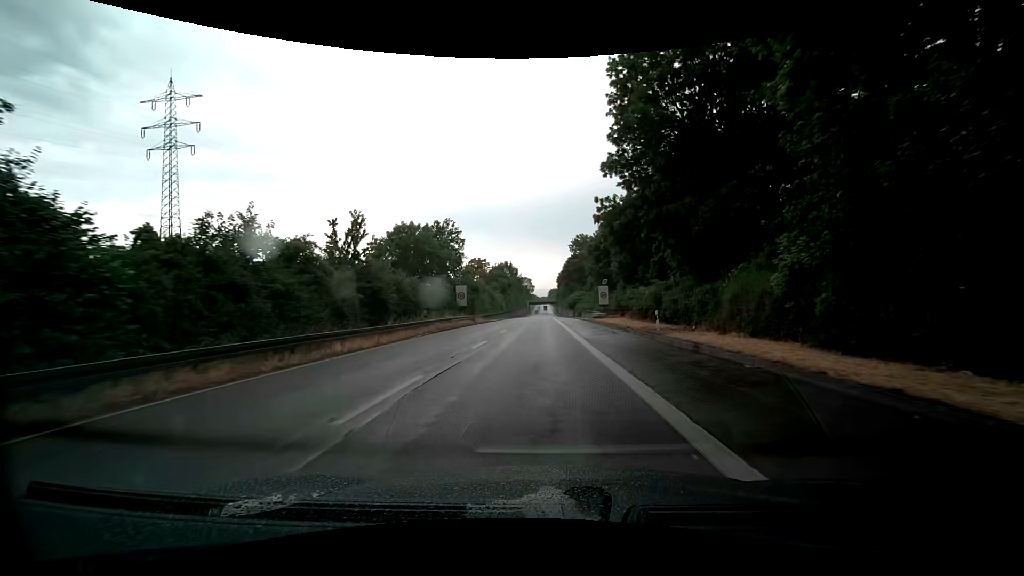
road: trunk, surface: asphalt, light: Day
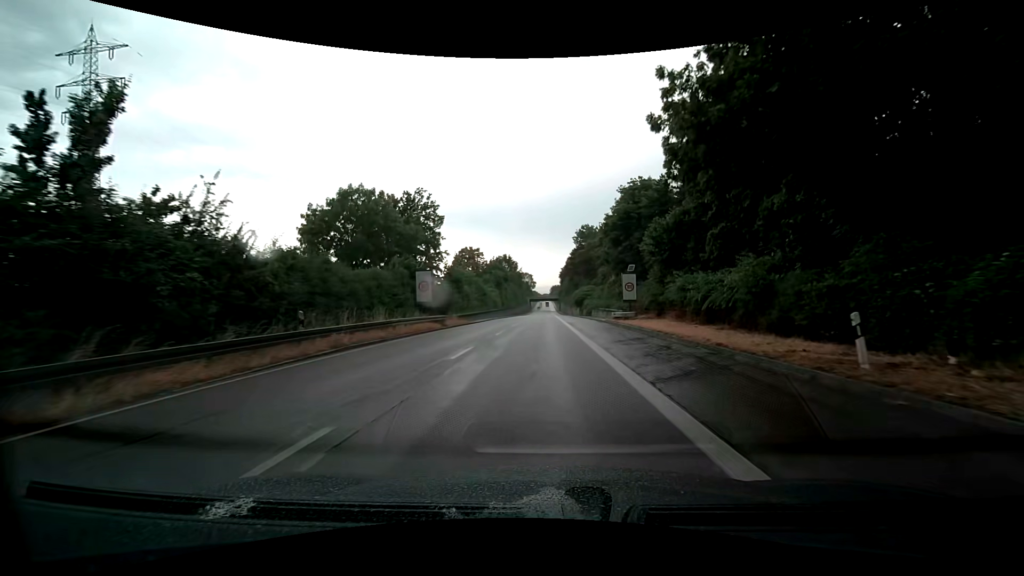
(+0.2, +15.9) m; +1°
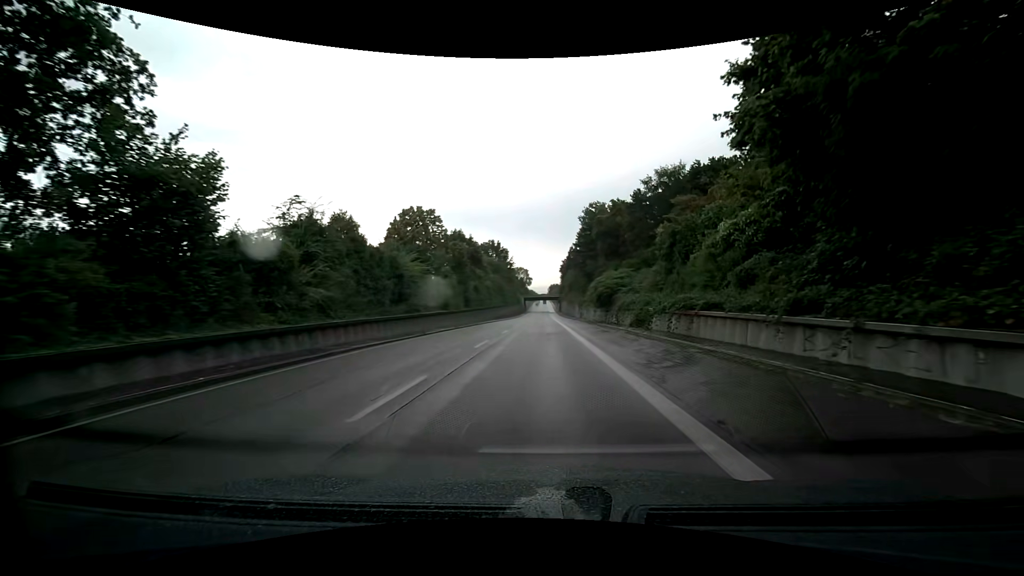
(-0.2, +41.3) m; 0°
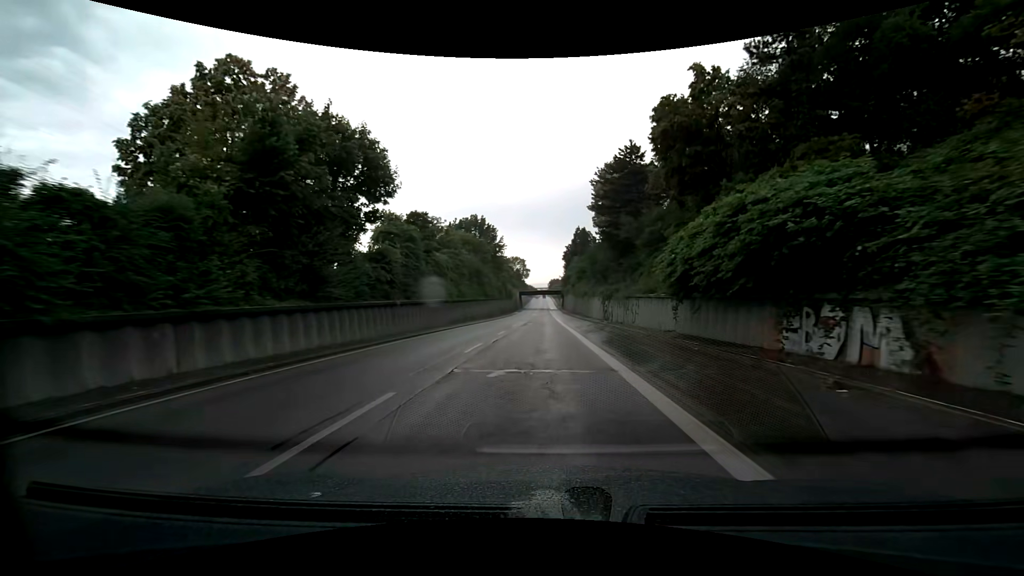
(-0.2, +36.7) m; 0°
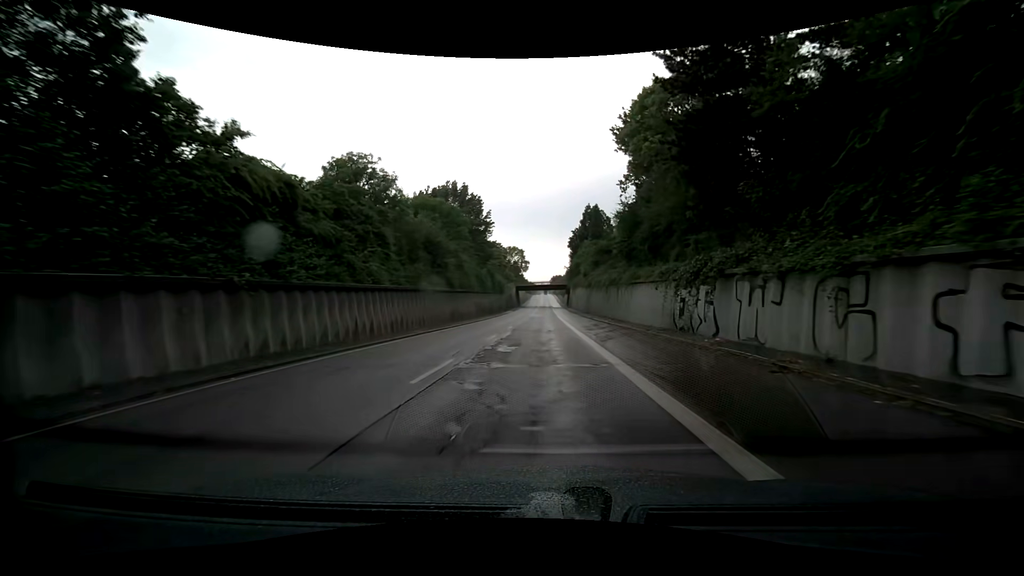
(-0.2, +29.3) m; -1°
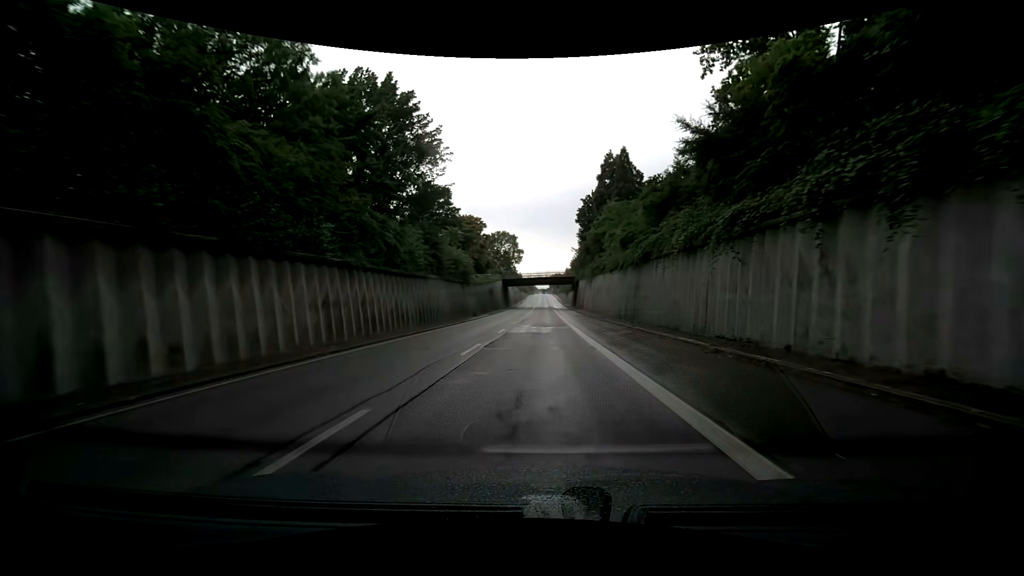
(+0.3, +40.8) m; +2°
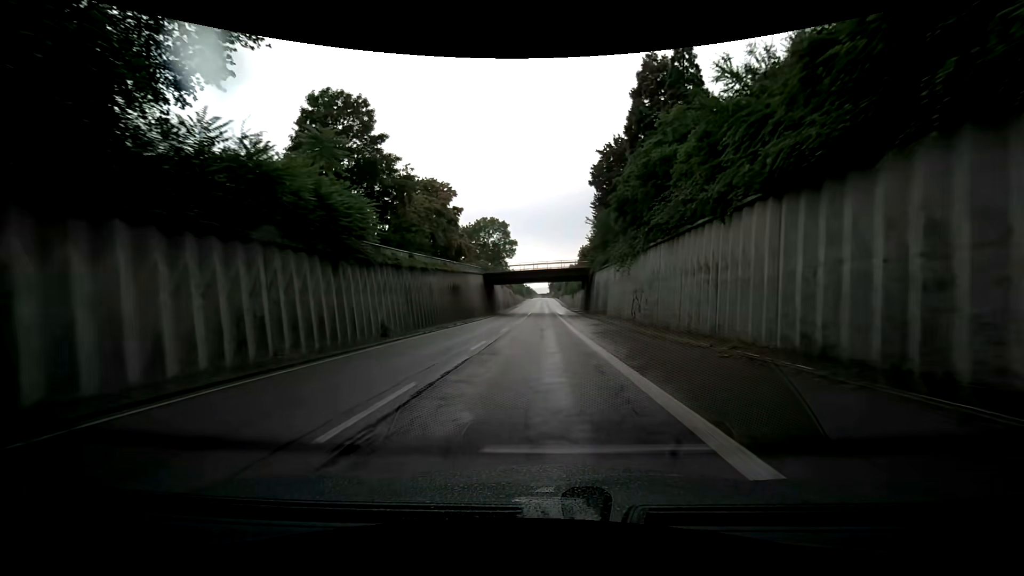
(+0.1, +31.7) m; -1°
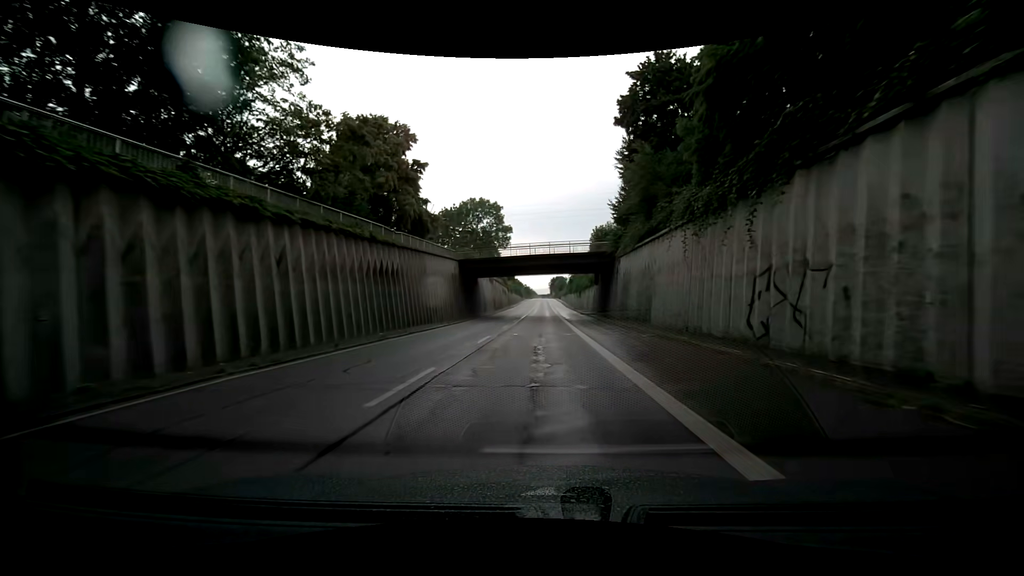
(-0.3, +21.5) m; -1°
(0, +10) (0, +20) (+1, +30) (+1, +40) (+1, +50) (+2, +60) (+3, +70) (+3, +80) (+4, +90) (+4, +100) m
